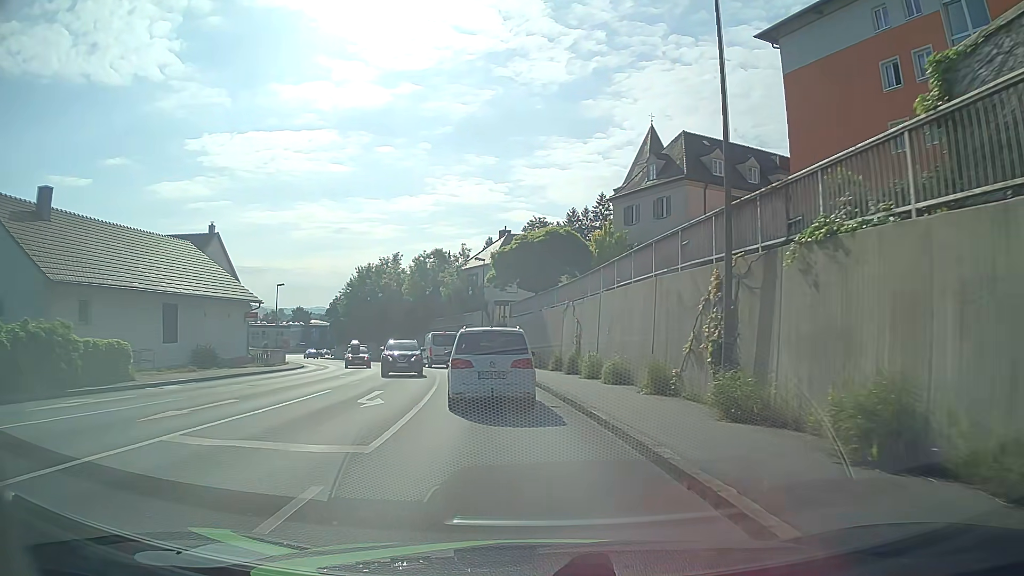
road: tertiary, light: Day
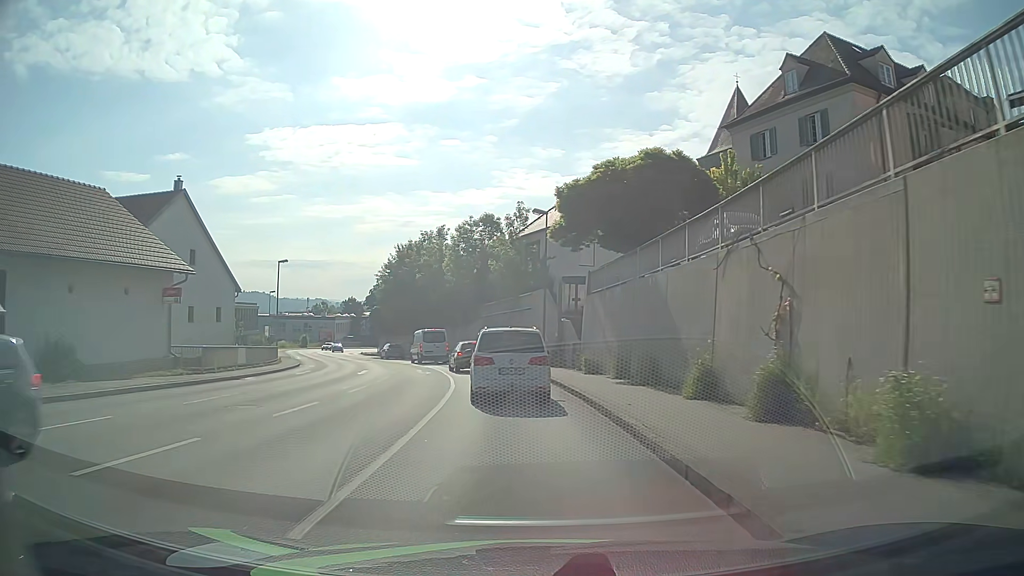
(-0.8, +16.8) m; -5°
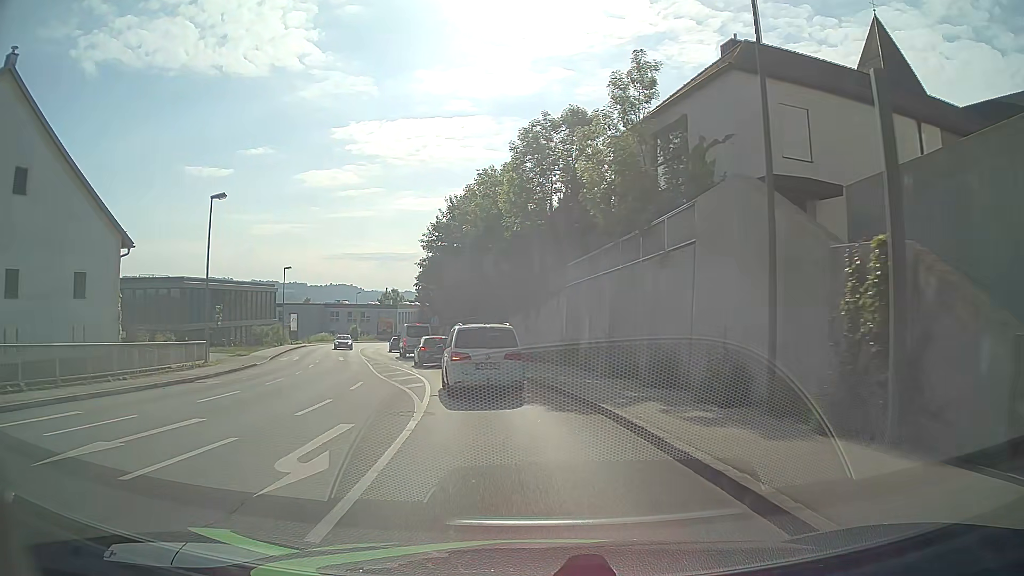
(-1.4, +24.7) m; -8°
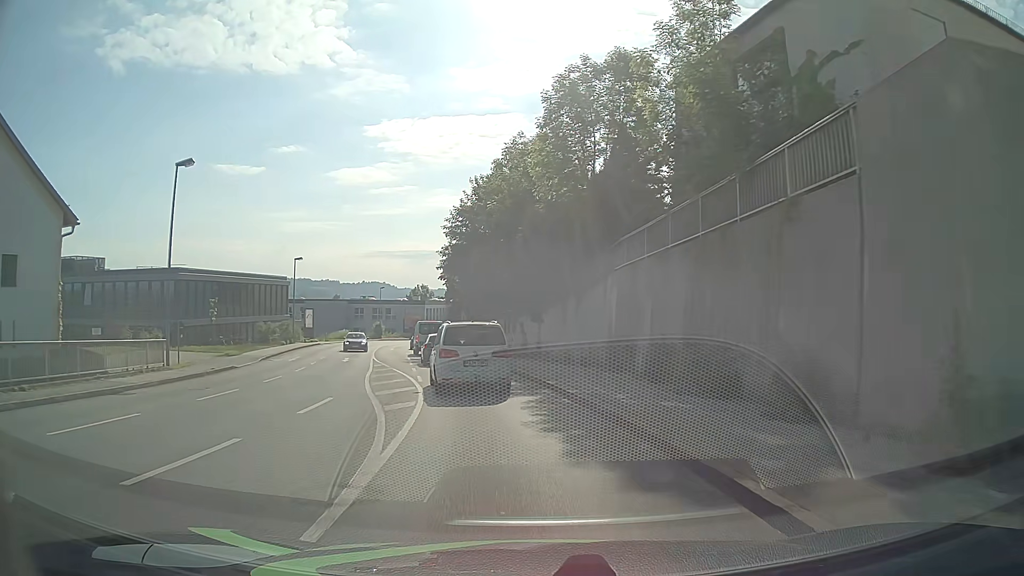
(-0.1, +6.5) m; -2°
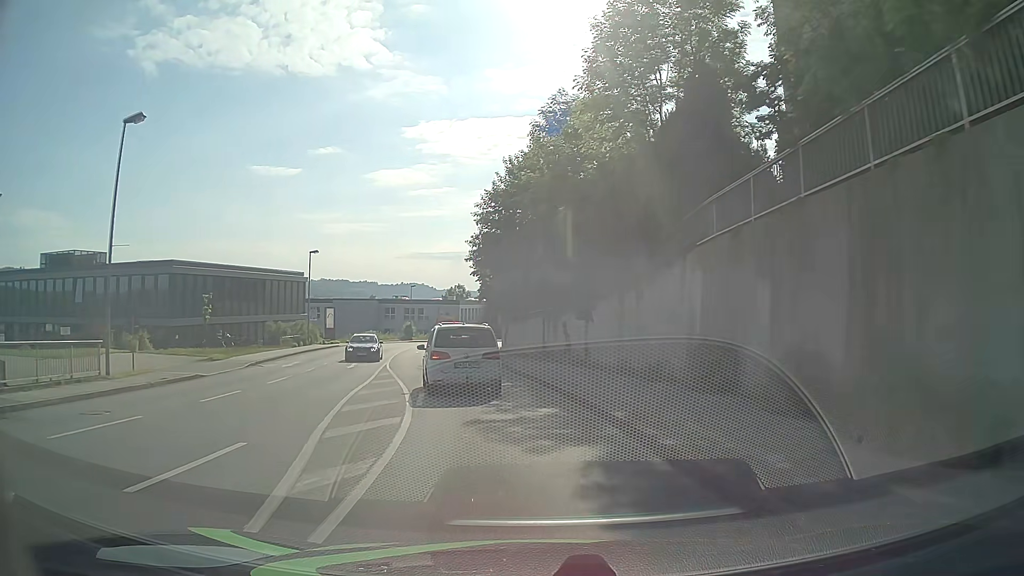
(-0.3, +6.5) m; -5°
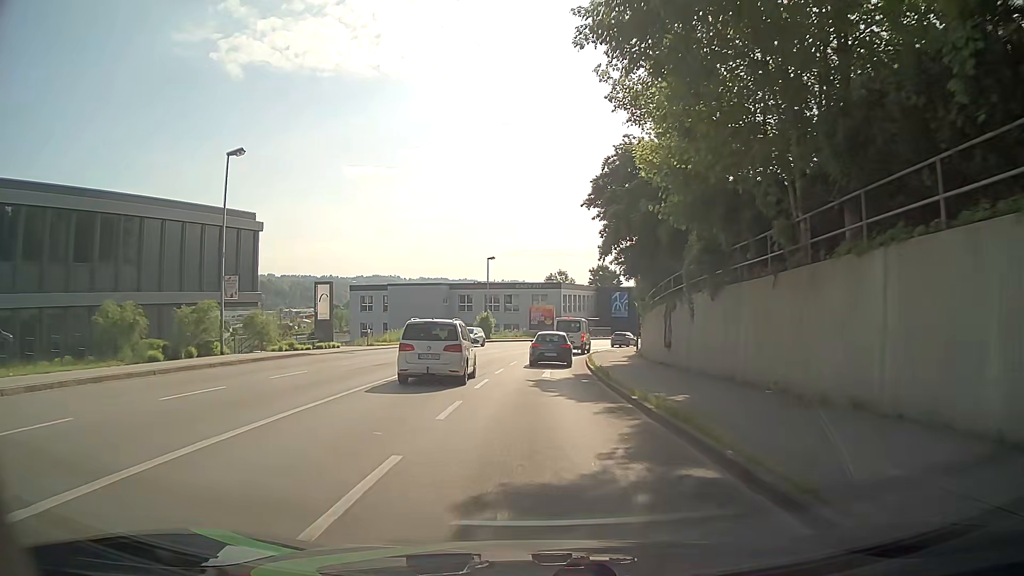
(-3.1, +33.0) m; -8°
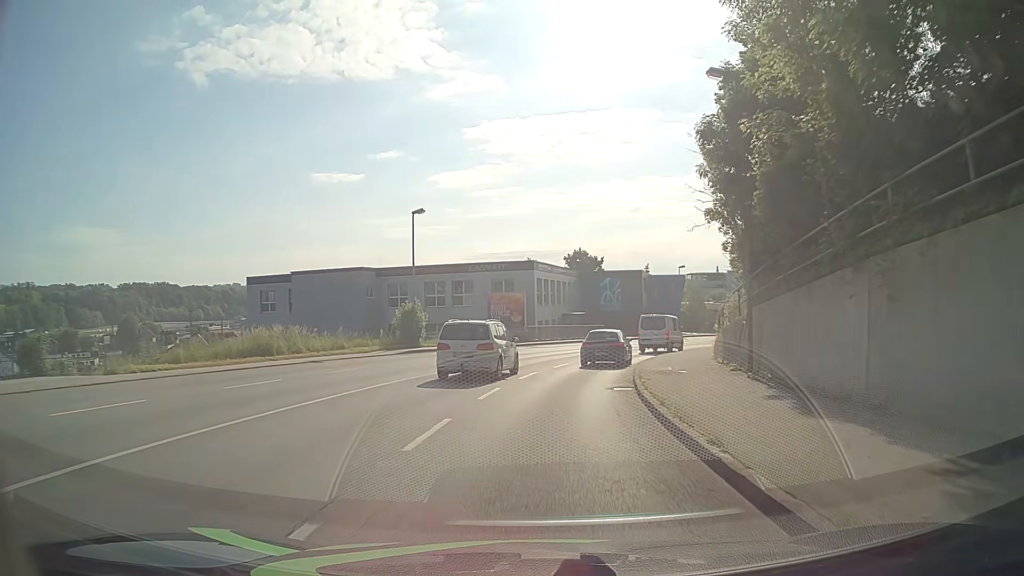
(+0.5, +26.7) m; +2°
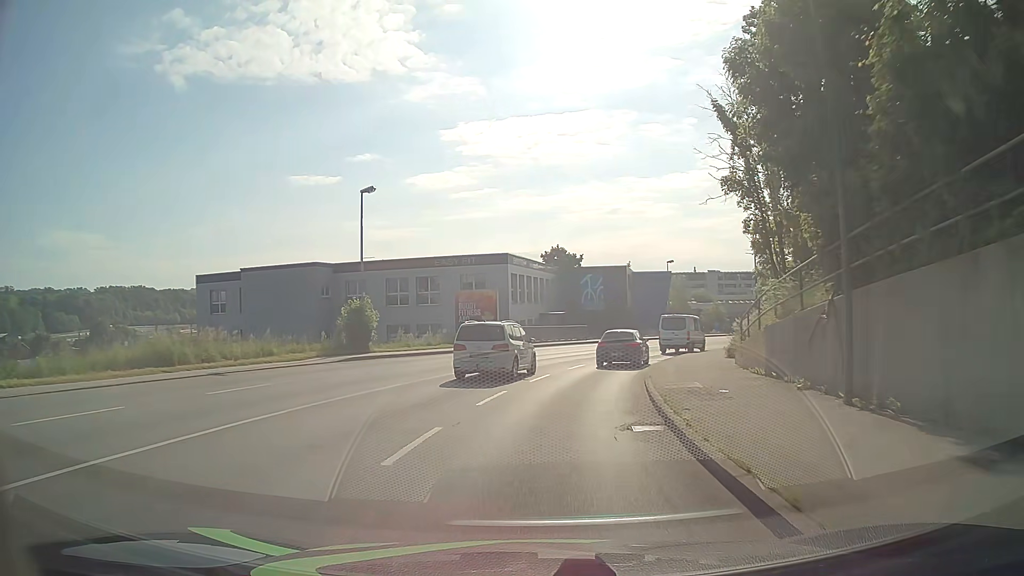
(+0.2, +6.7) m; +3°
(0, +10) (+1, +20) (+4, +30) (+7, +39) (+12, +48) (+17, +56) (+24, +64) (+31, +71) (+39, +77) (+47, +83) m
